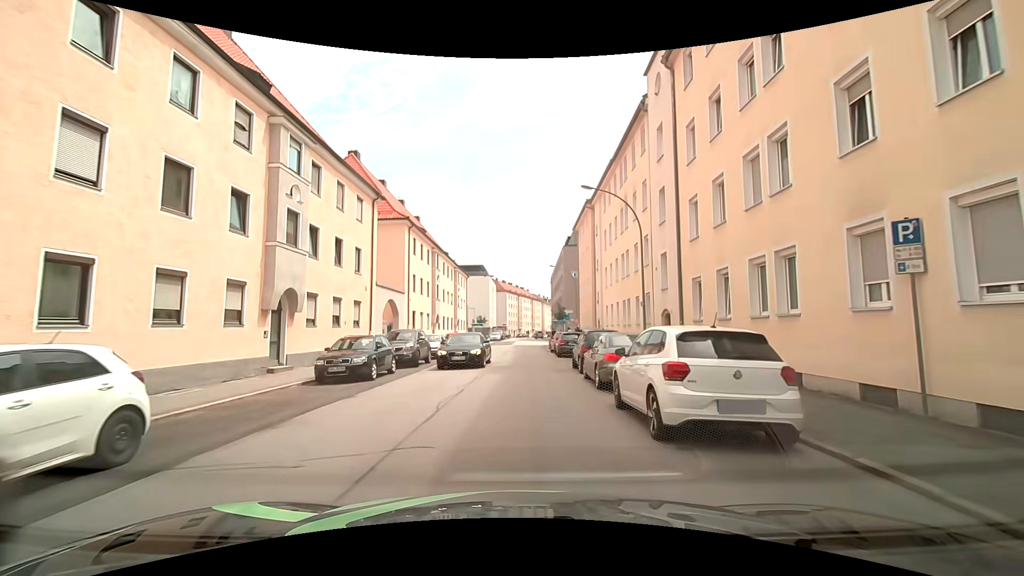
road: tertiary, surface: asphalt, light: Day
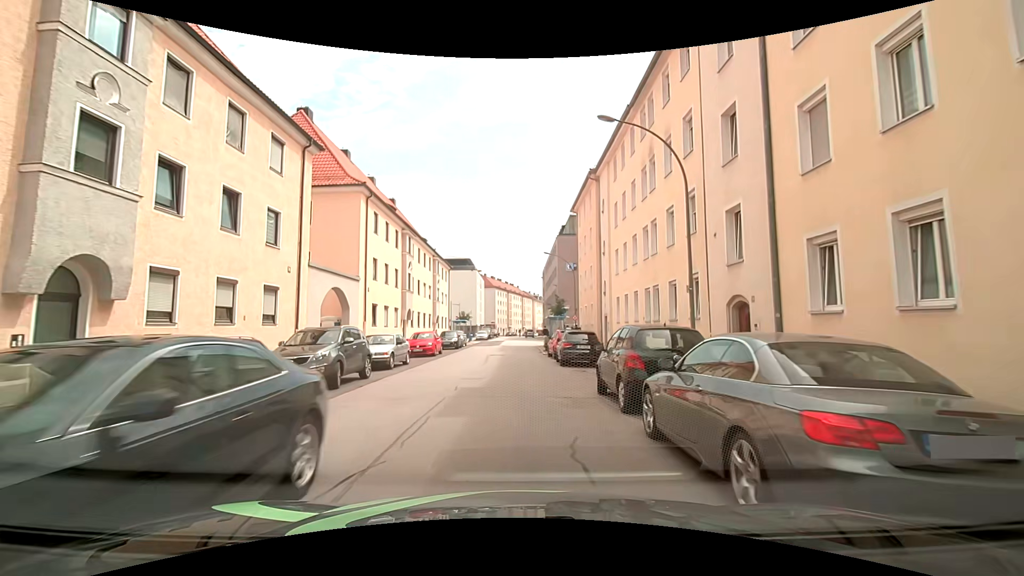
(+0.2, +8.3) m; +2°
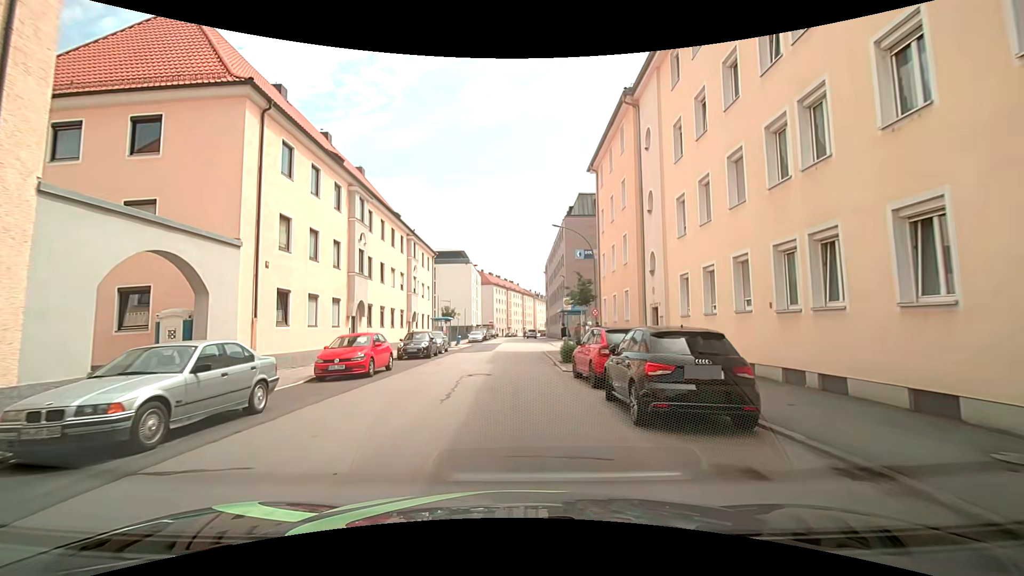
(-0.2, +12.5) m; -1°
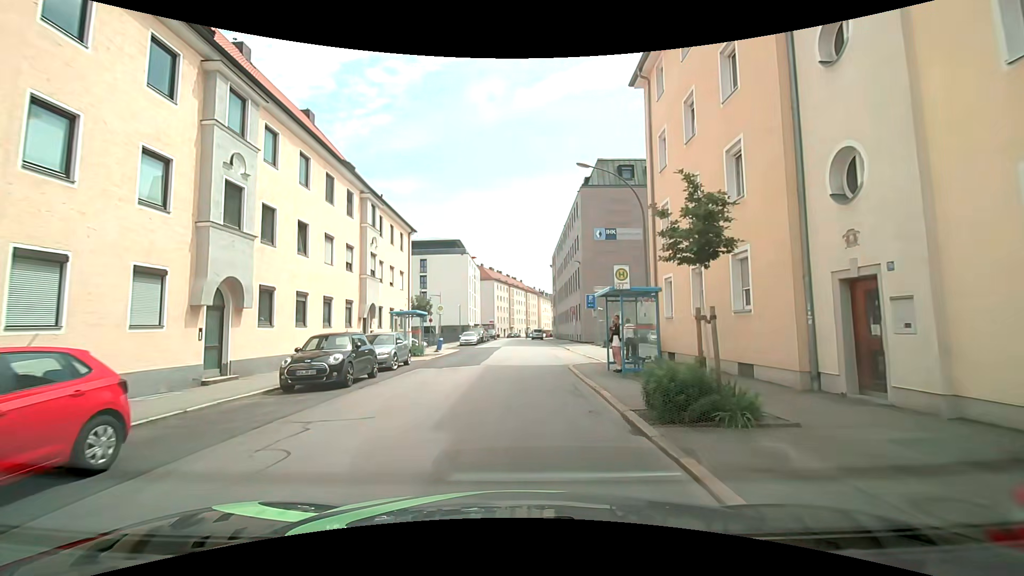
(+0.1, +13.2) m; +1°
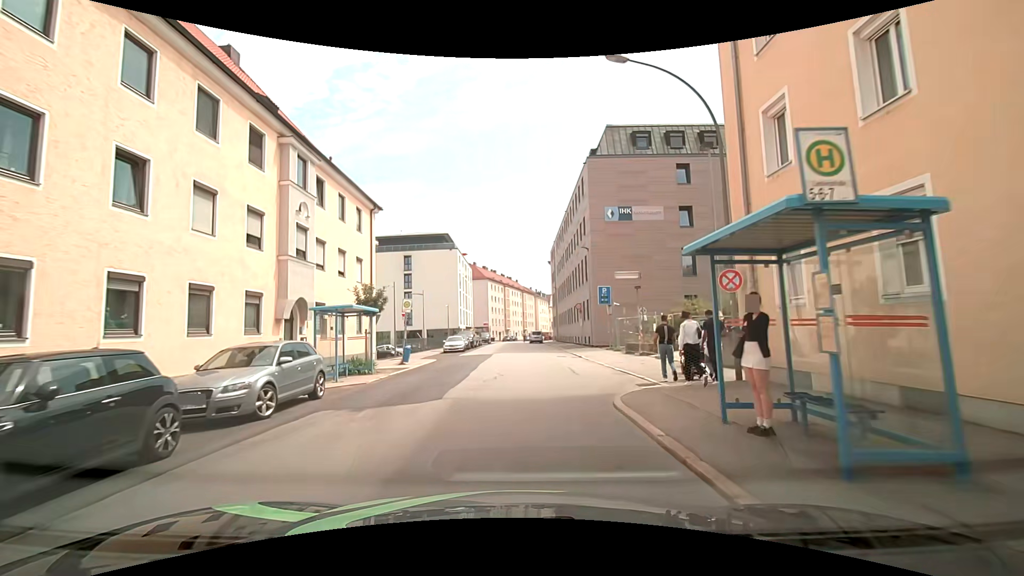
(0.0, +9.2) m; -1°
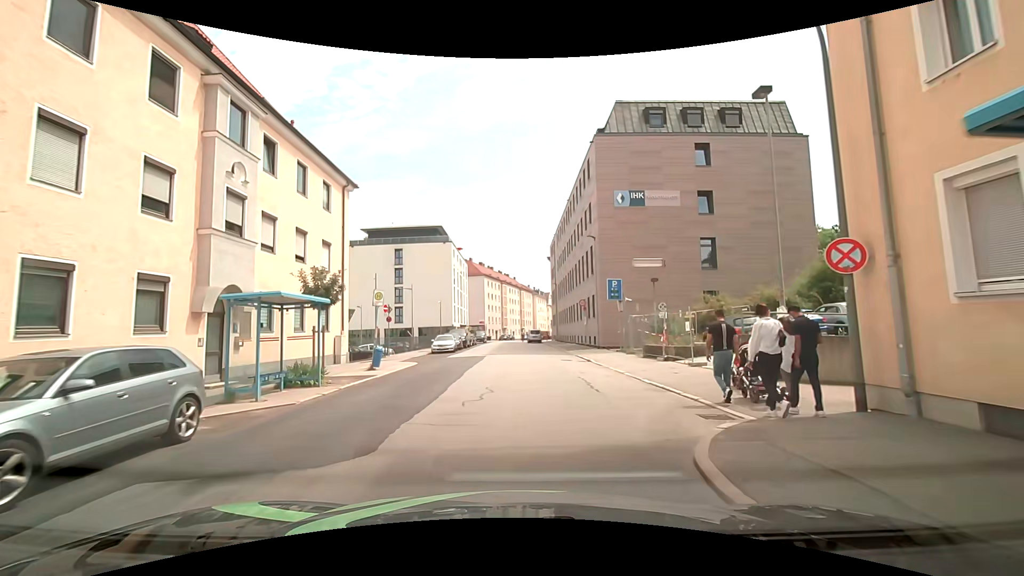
(+0.1, +4.7) m; +2°
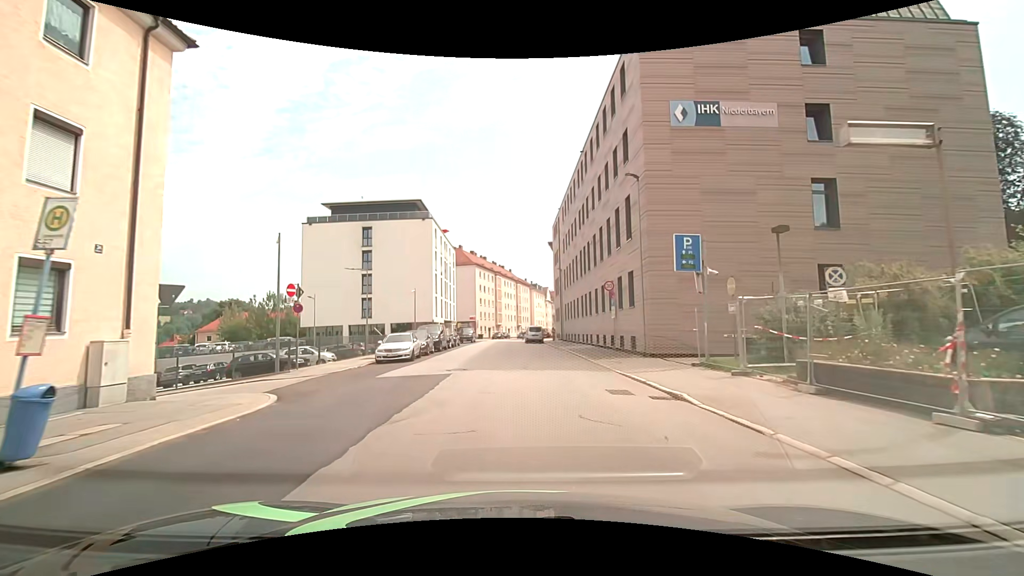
(-0.1, +14.1) m; 0°
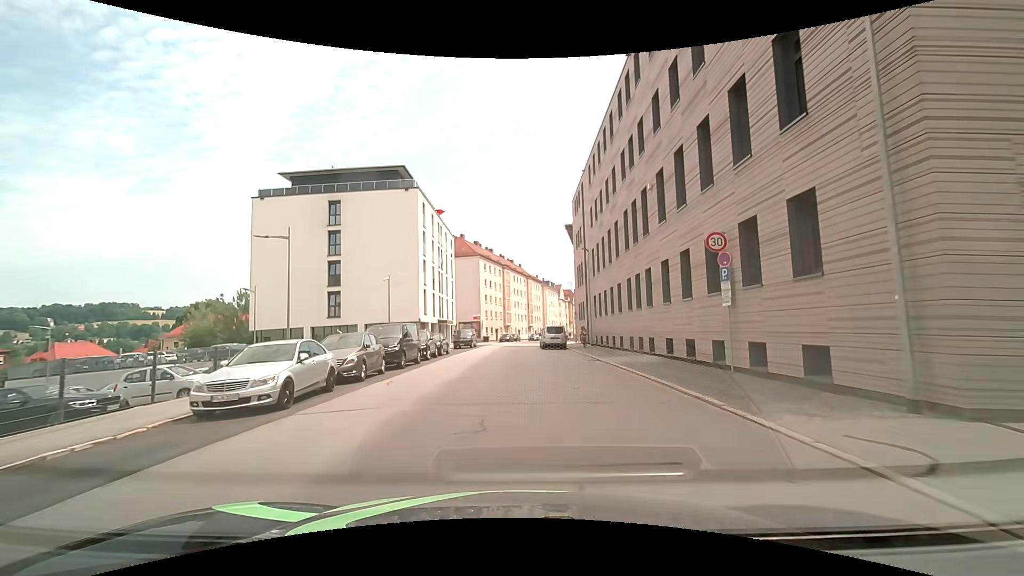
(-0.3, +14.3) m; -2°
